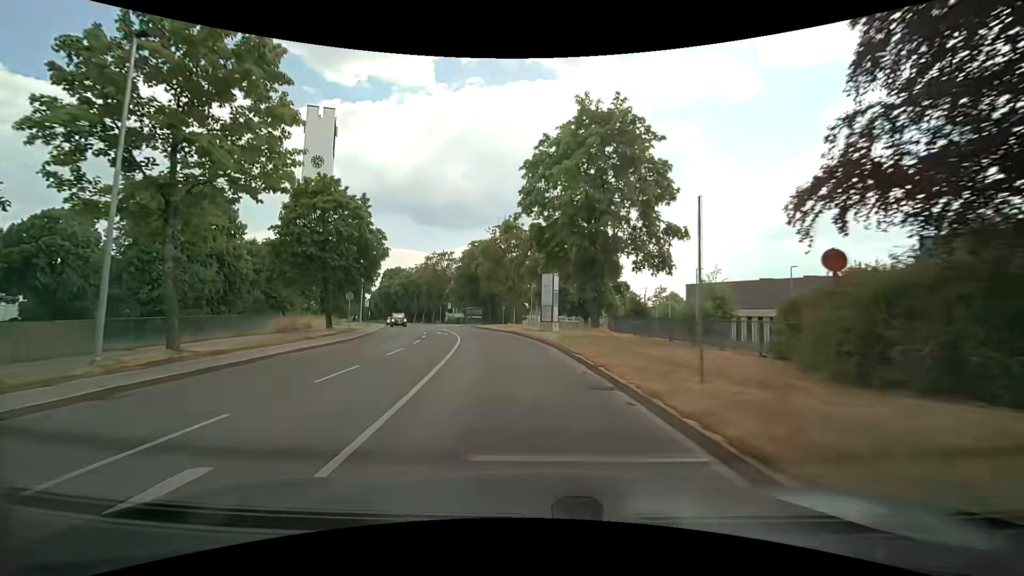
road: secondary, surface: asphalt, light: Day
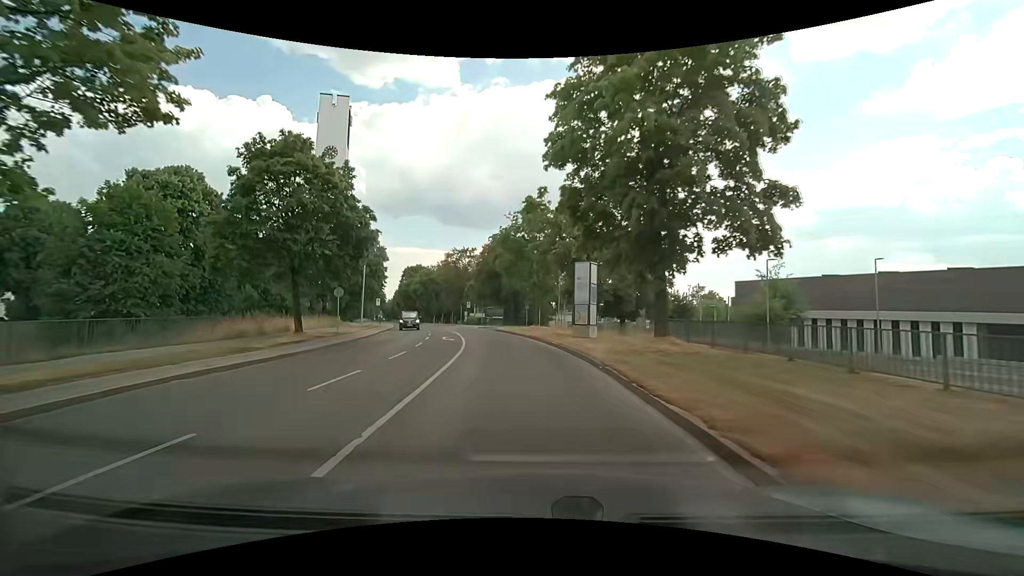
(-0.2, +7.3) m; -3°
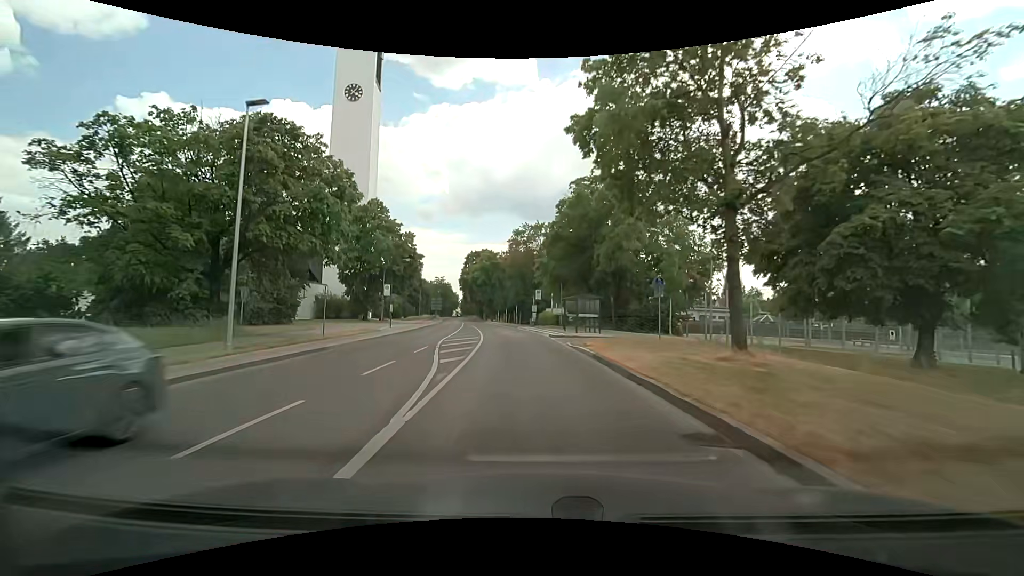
(-2.4, +28.4) m; -9°
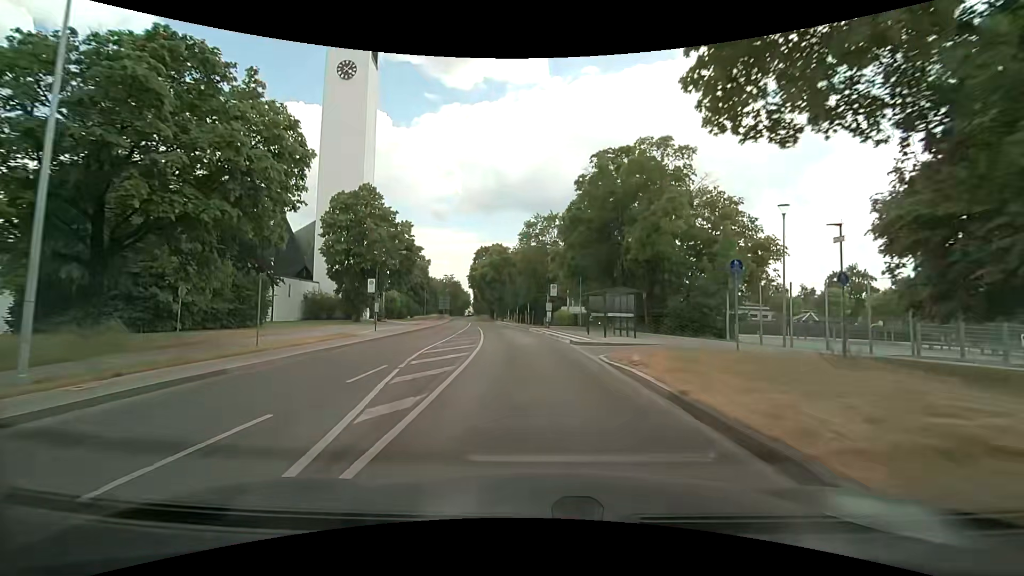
(-0.1, +7.2) m; -2°
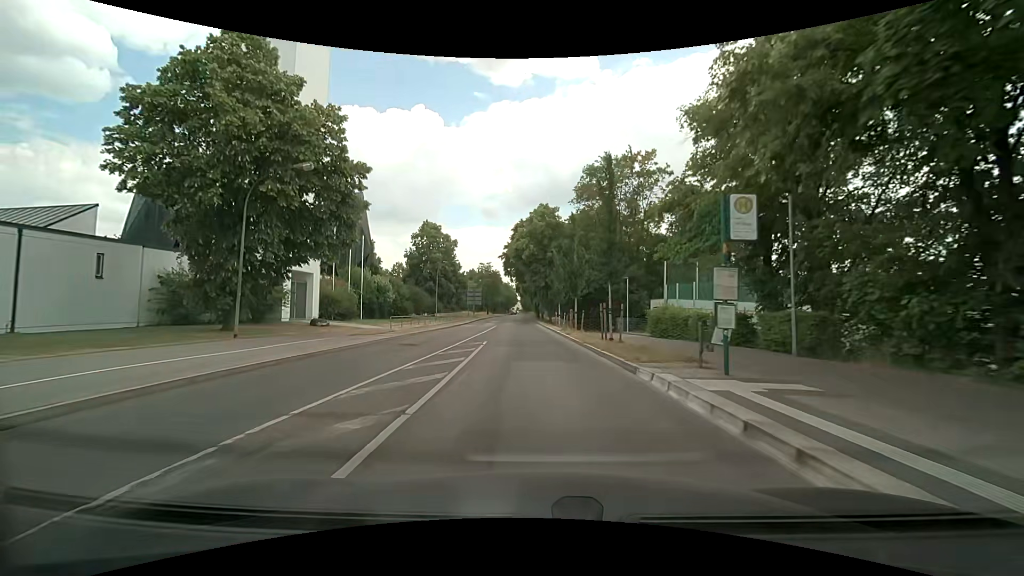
(-1.4, +29.6) m; -6°
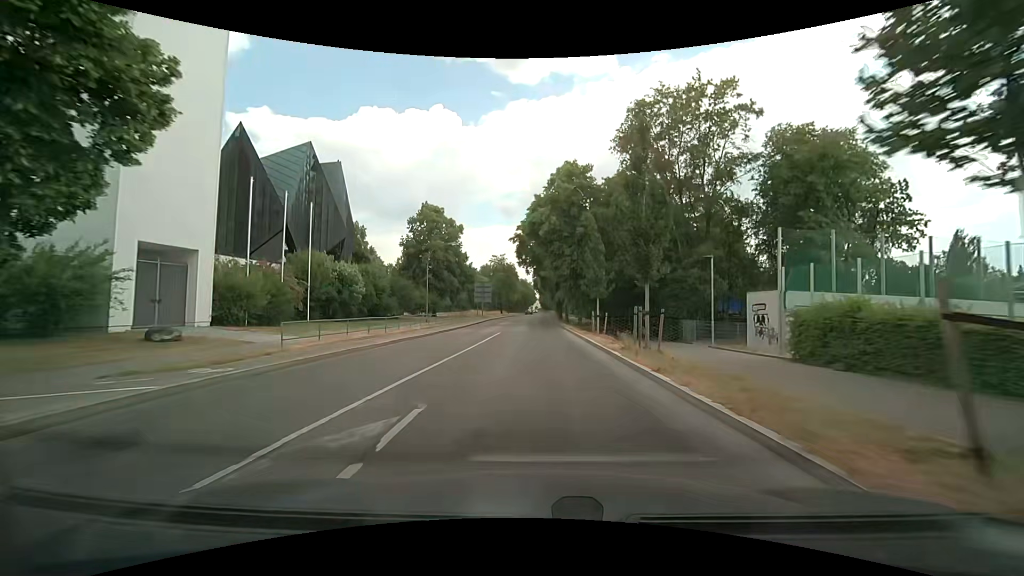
(-0.4, +15.4) m; -3°
(0, +10) (0, +20) (0, +30) (0, +40) (0, +50) (0, +60) (0, +70) (0, +80) (+1, +90) (+1, +100) m
